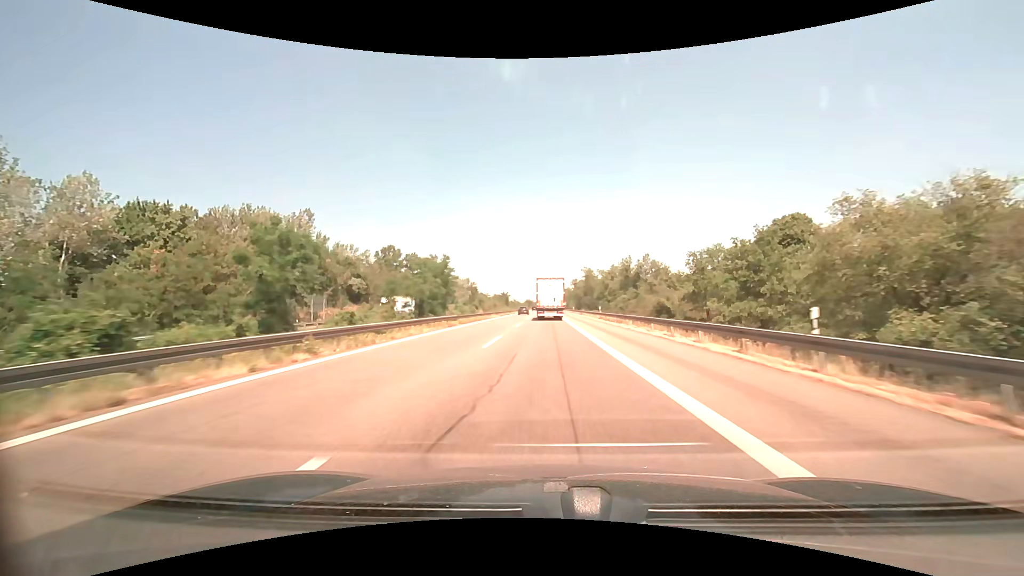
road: motorway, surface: asphalt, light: Day
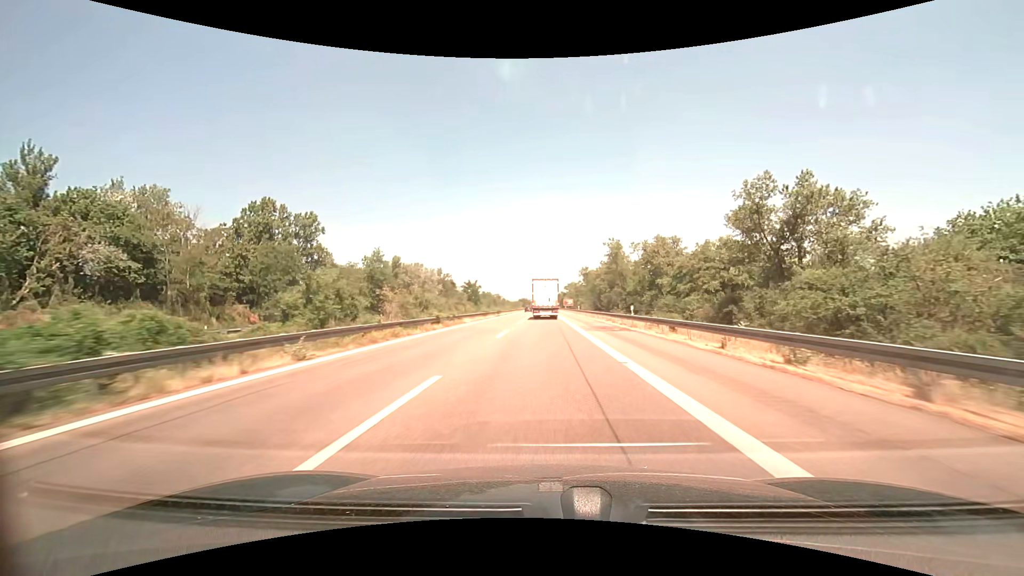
(+0.1, +67.2) m; 0°
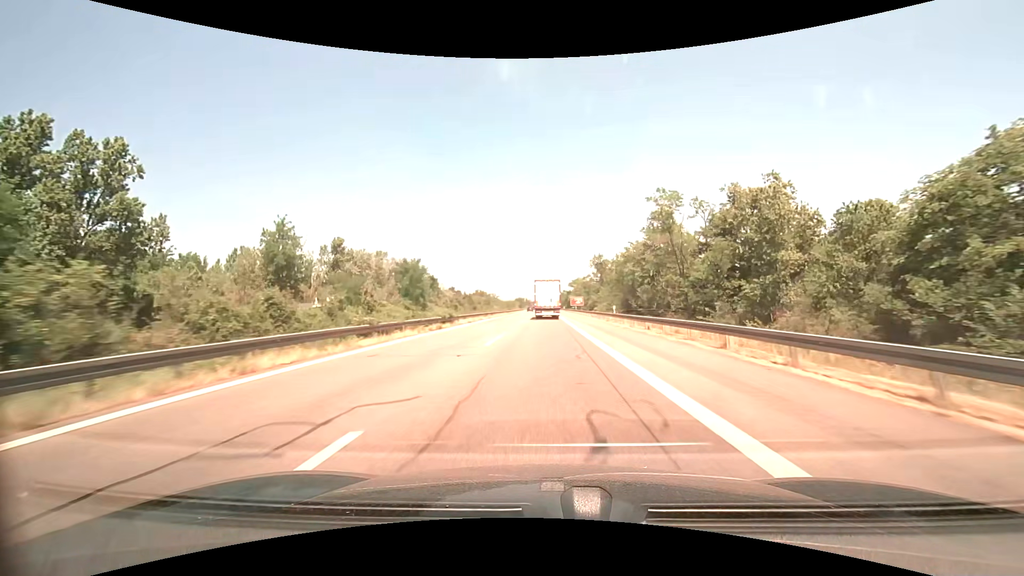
(0.0, +40.3) m; 0°
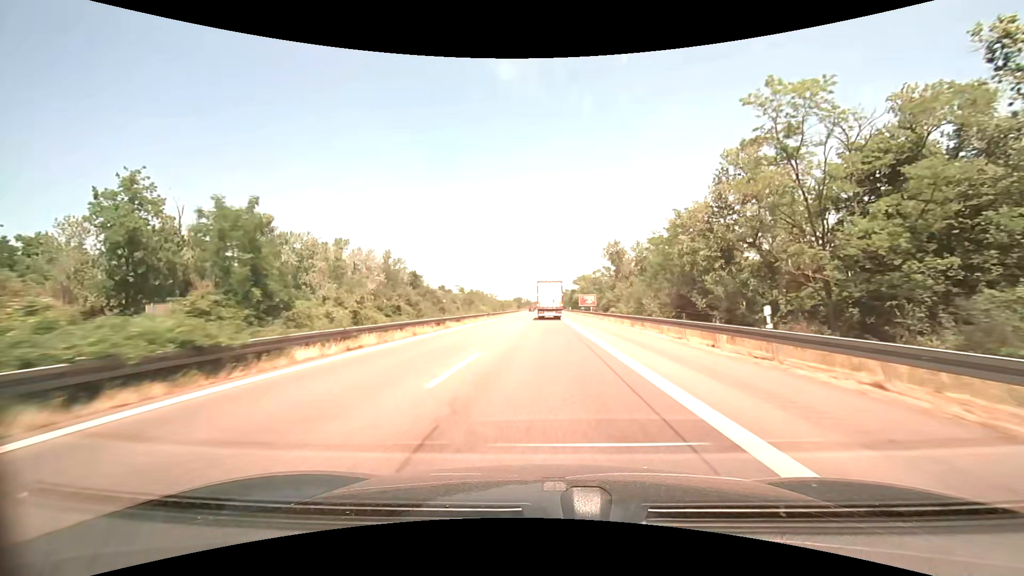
(0.0, +26.9) m; 0°
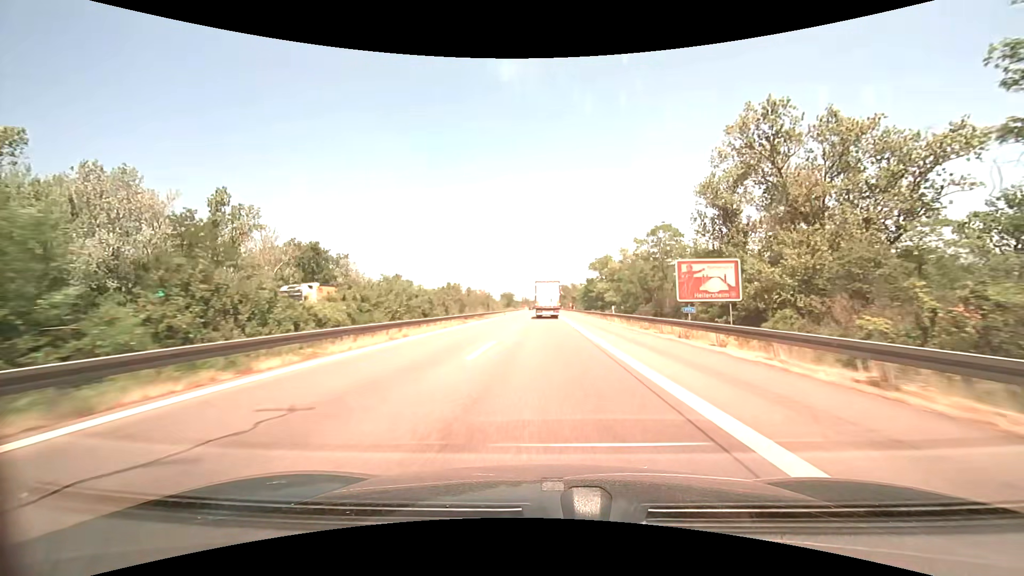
(0.0, +68.1) m; 0°
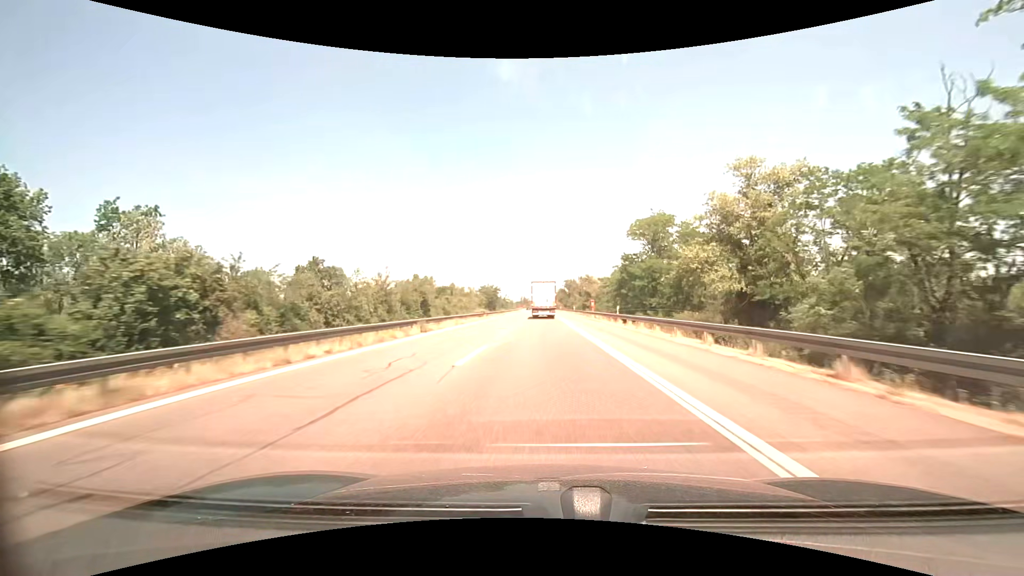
(0.0, +55.2) m; 0°
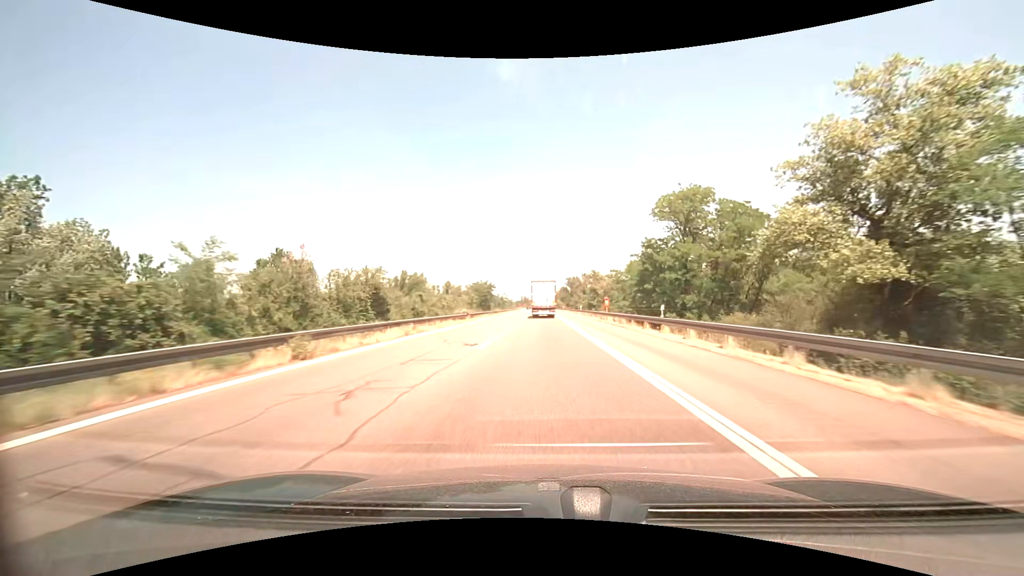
(0.0, +13.9) m; 0°
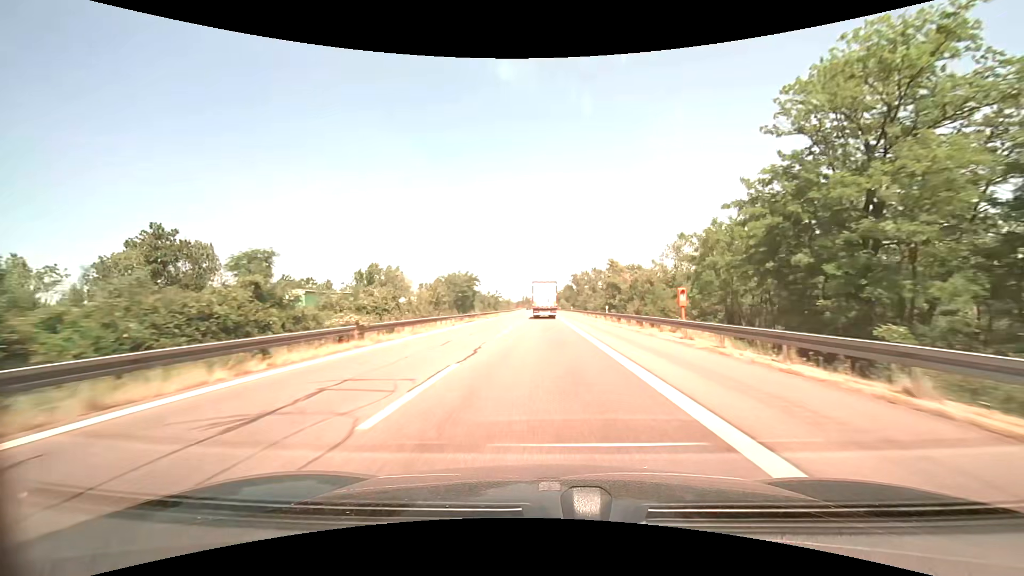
(0.0, +27.9) m; 0°
(0, +10) (0, +20) (0, +30) (0, +40) (0, +50) (0, +60) (0, +70) (-1, +80) (-1, +90) (-1, +100) m
